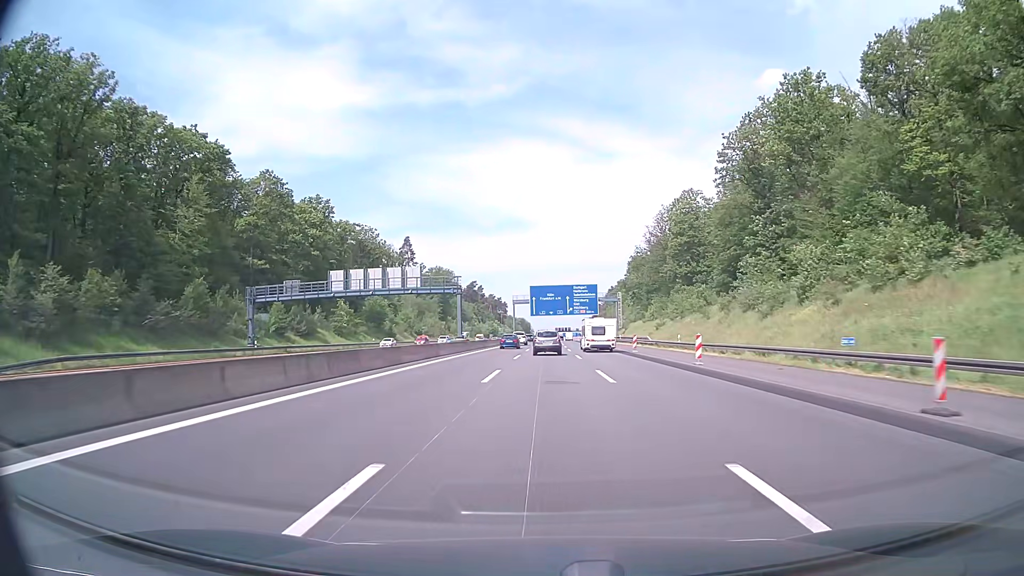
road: motorway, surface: asphalt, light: Day
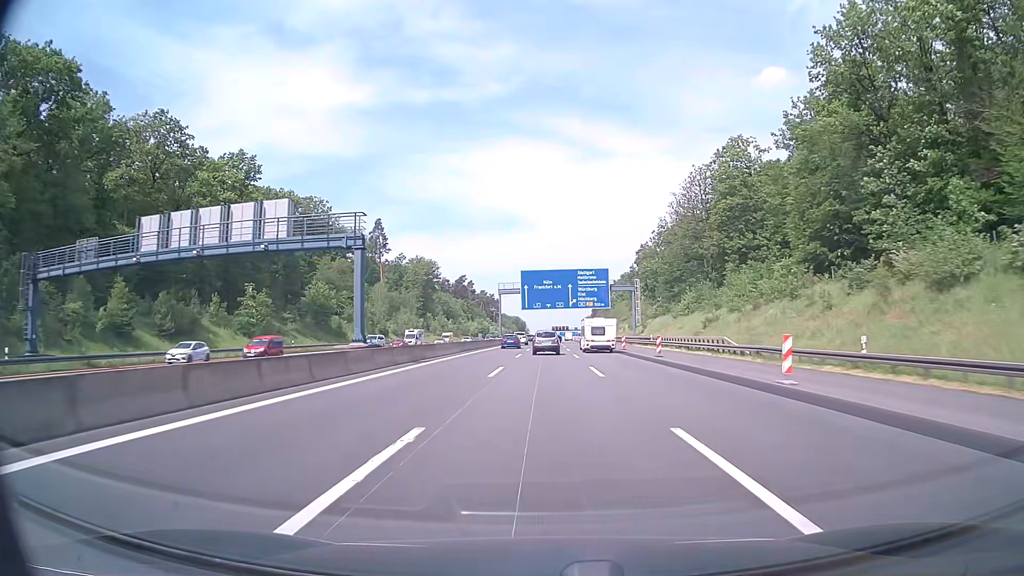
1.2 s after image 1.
(+0.1, +33.1) m; 0°
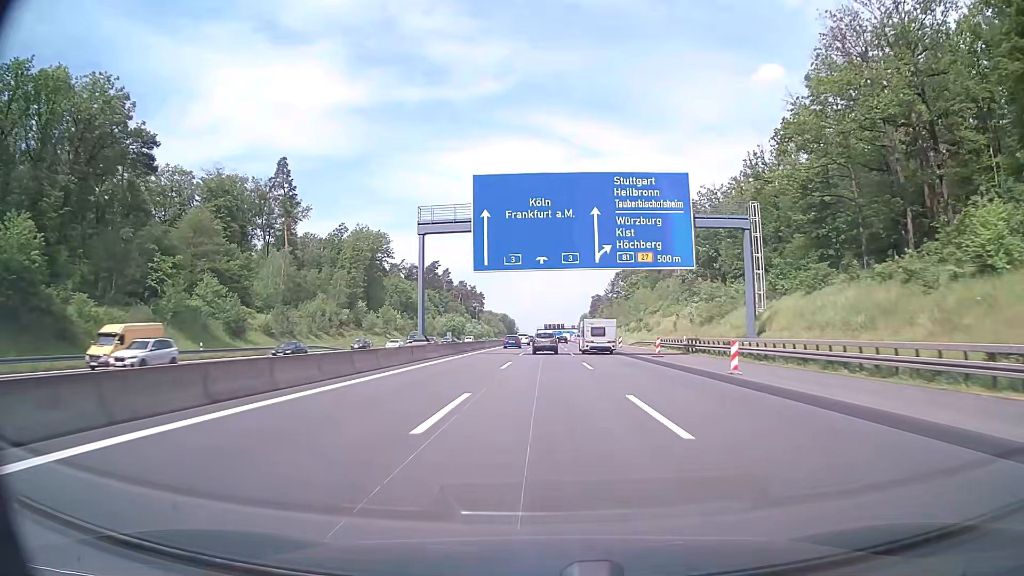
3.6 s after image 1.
(+0.3, +66.1) m; +1°
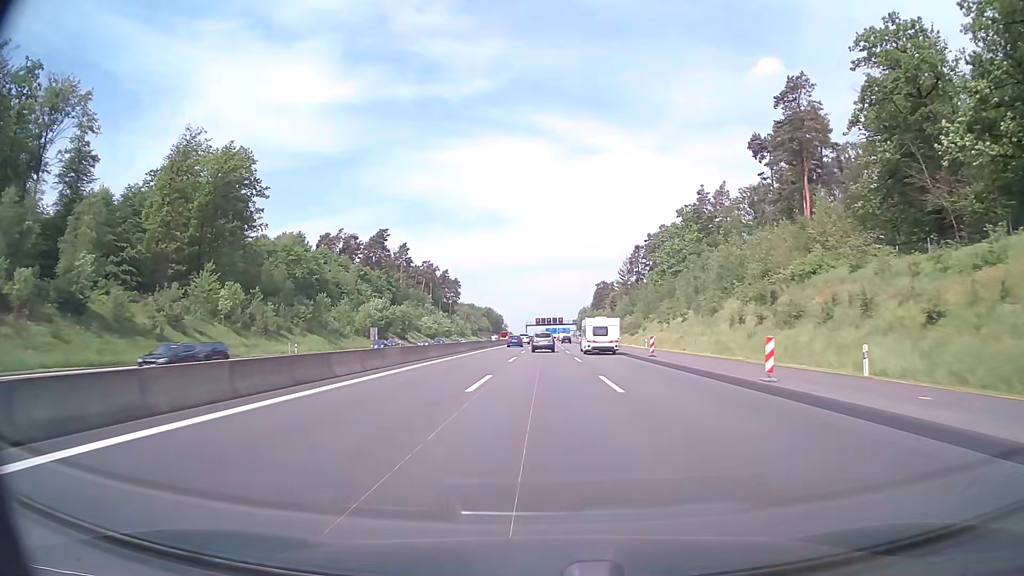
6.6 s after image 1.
(+0.5, +83.1) m; +1°
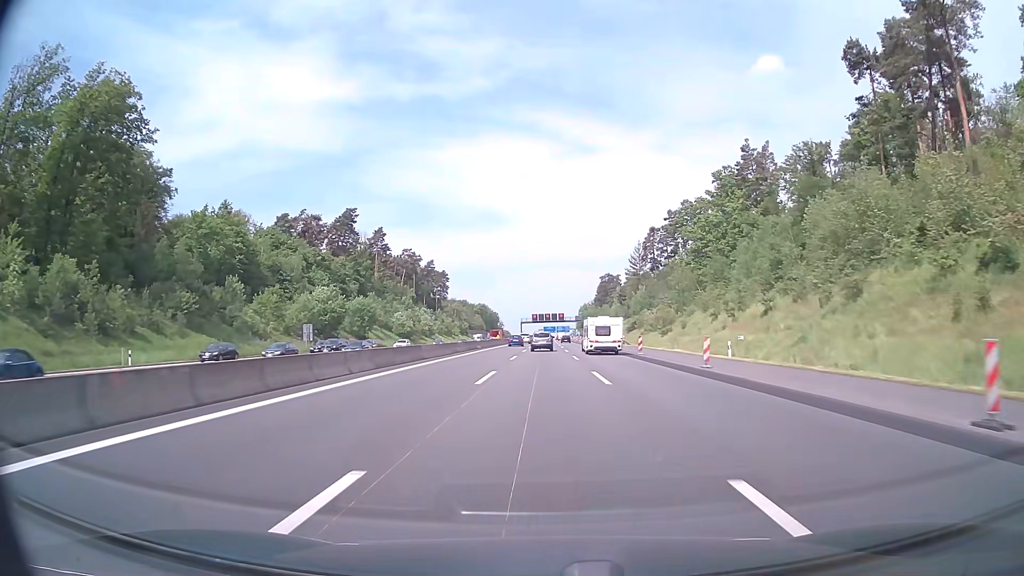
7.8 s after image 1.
(+0.1, +33.4) m; 0°
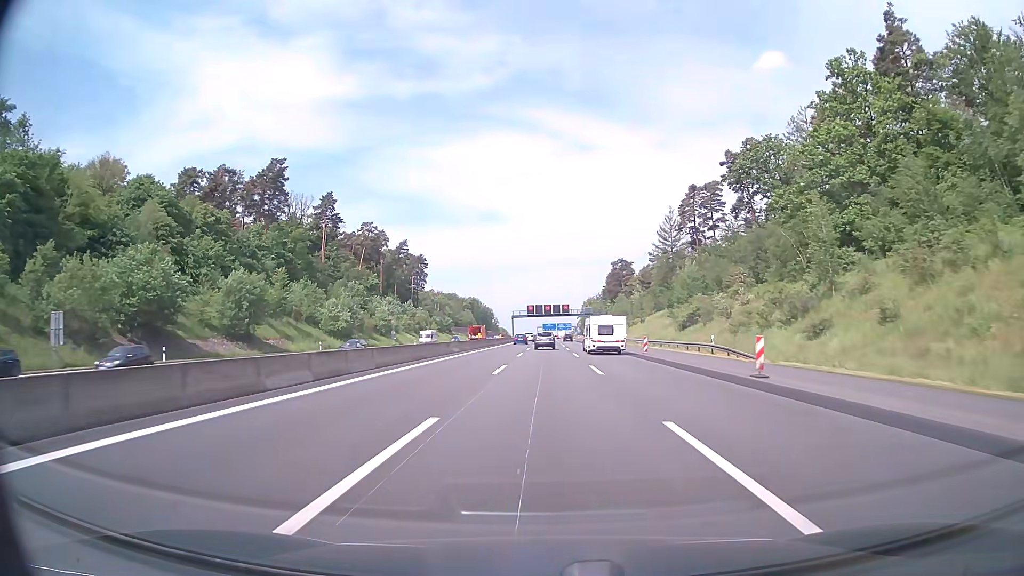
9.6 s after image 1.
(+0.1, +49.7) m; 0°
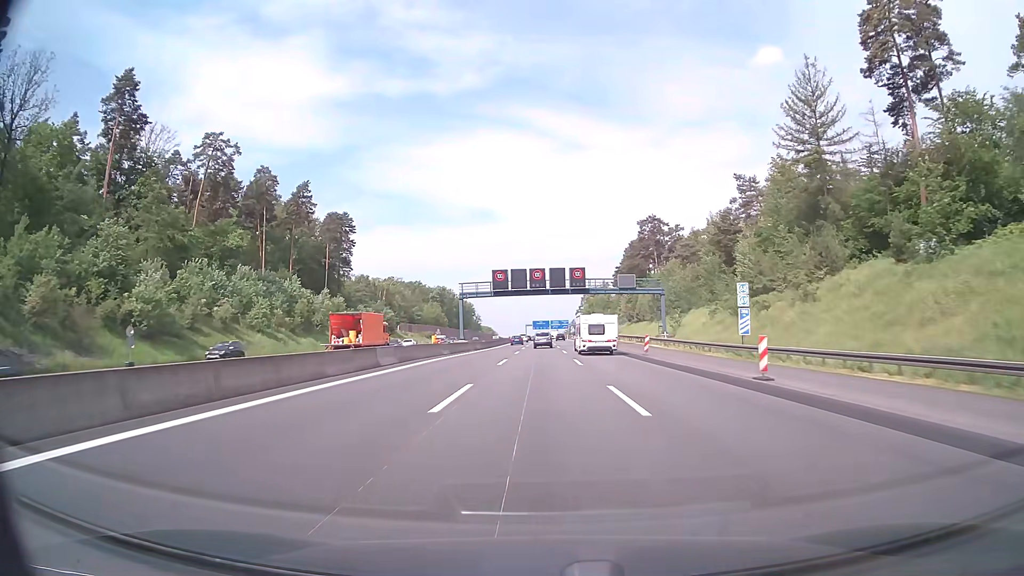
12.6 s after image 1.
(+0.6, +82.7) m; +1°
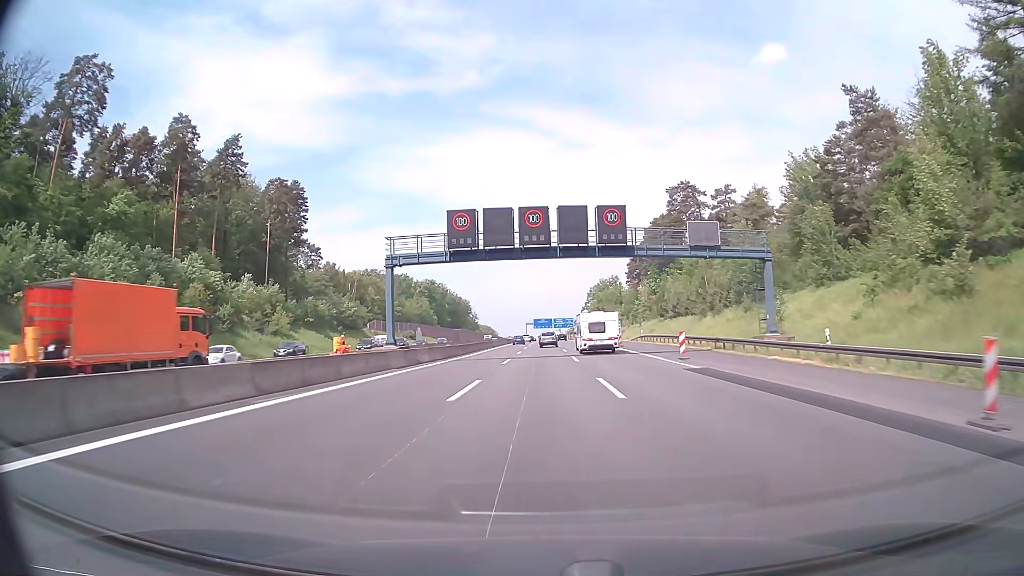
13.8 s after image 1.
(0.0, +33.2) m; 0°
(0, +10) (0, +20) (0, +30) (0, +40) (0, +50) (0, +60) (0, +70) (0, +80) (0, +90) (0, +100) m
